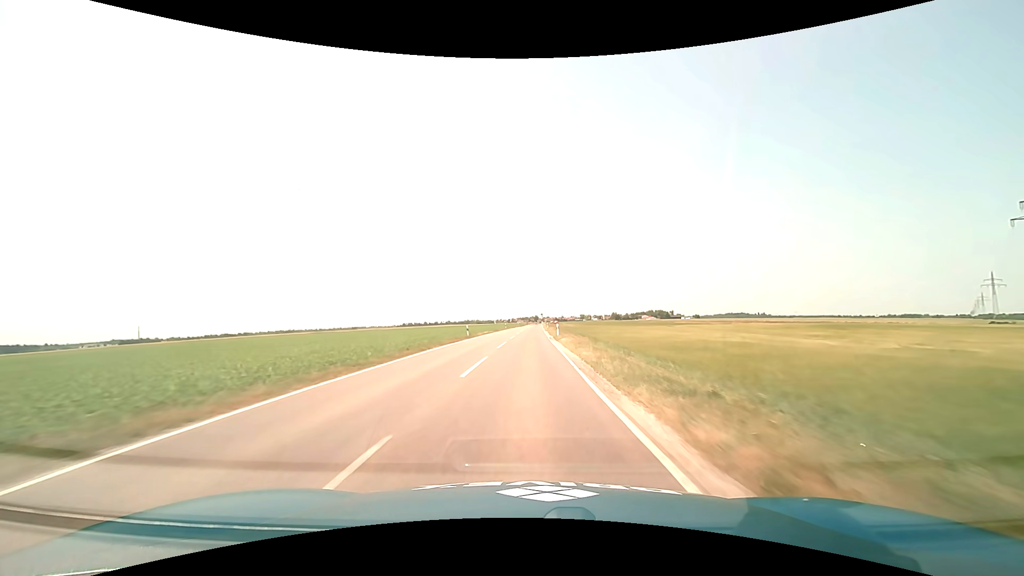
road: tertiary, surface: asphalt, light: Day
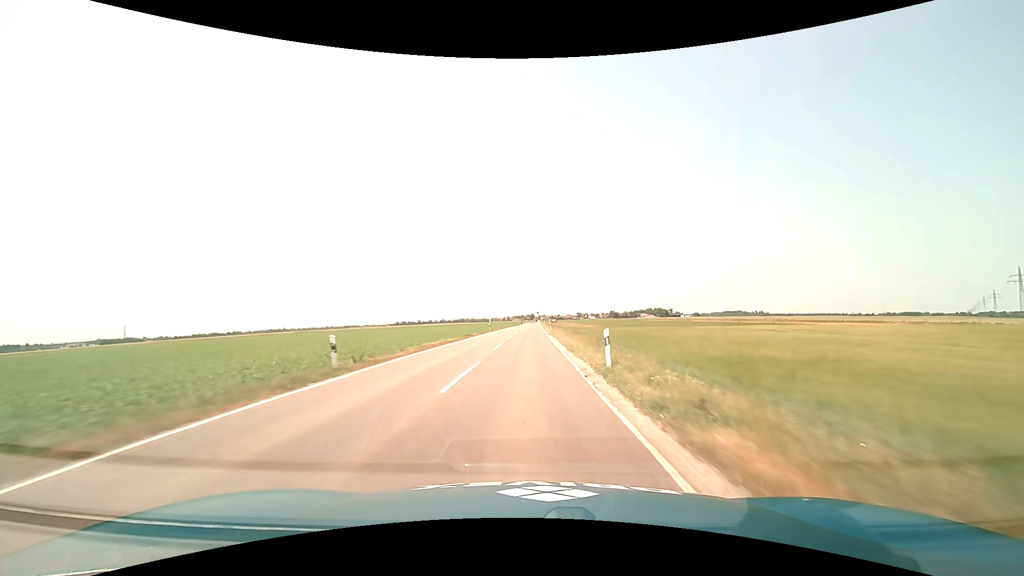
(+0.1, +27.8) m; 0°
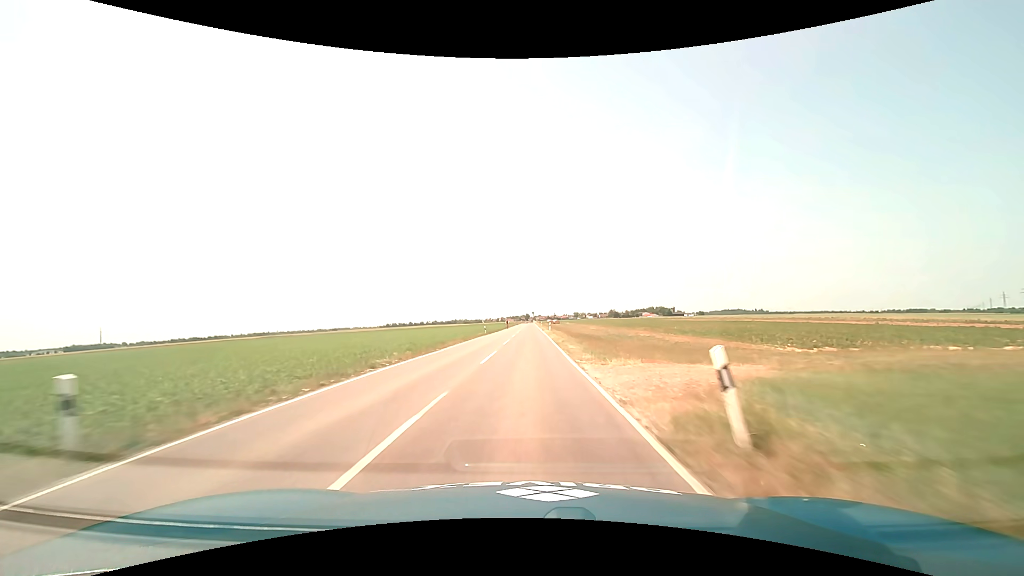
(+0.3, +55.8) m; 0°
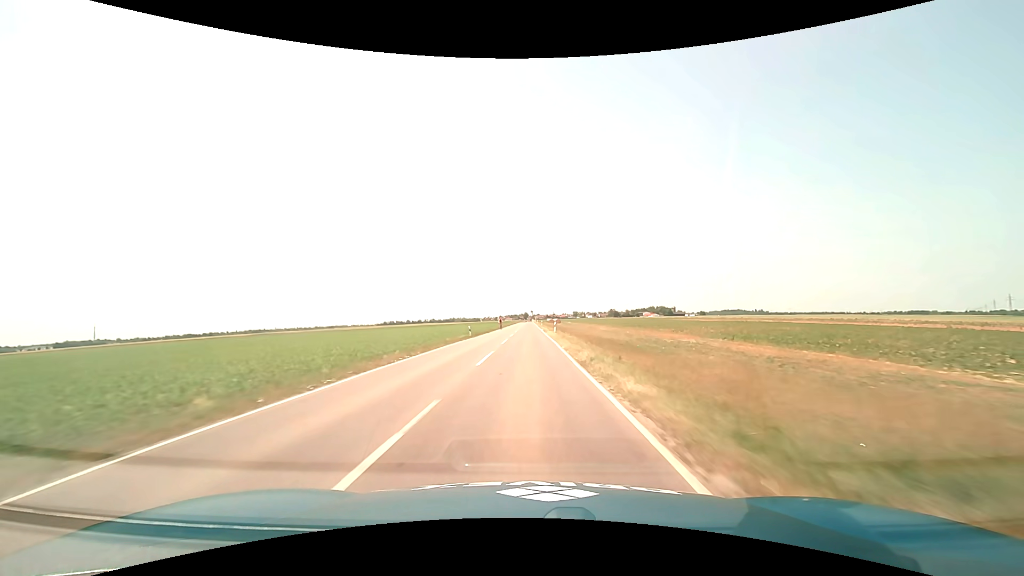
(0.0, +14.0) m; 0°
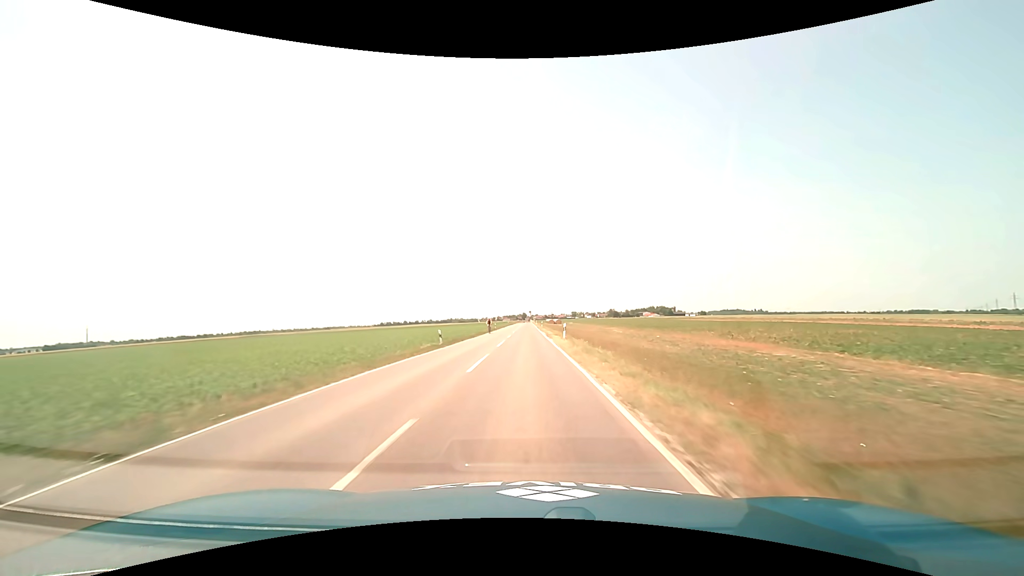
(0.0, +14.0) m; 0°
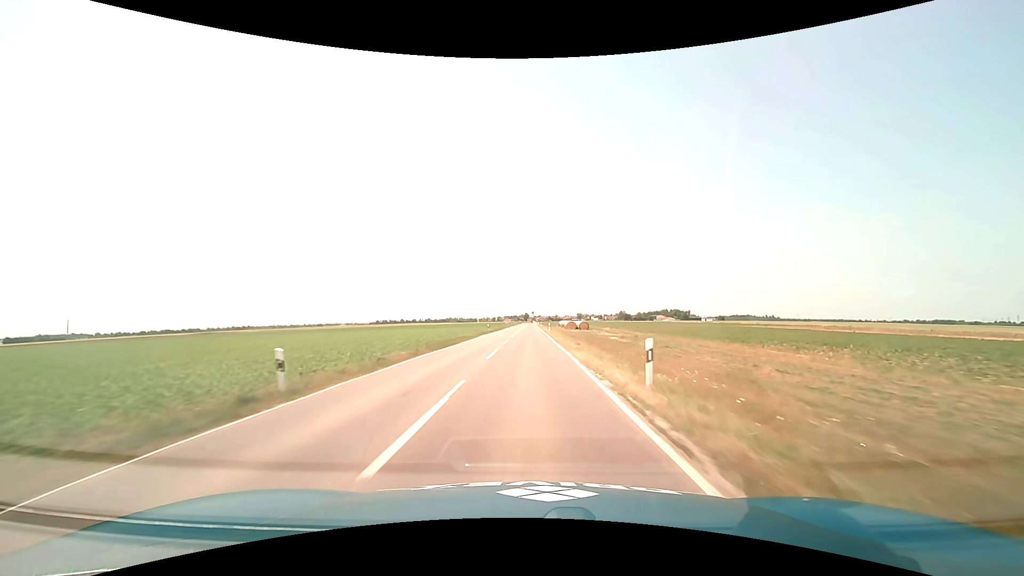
(-0.5, +70.5) m; -1°
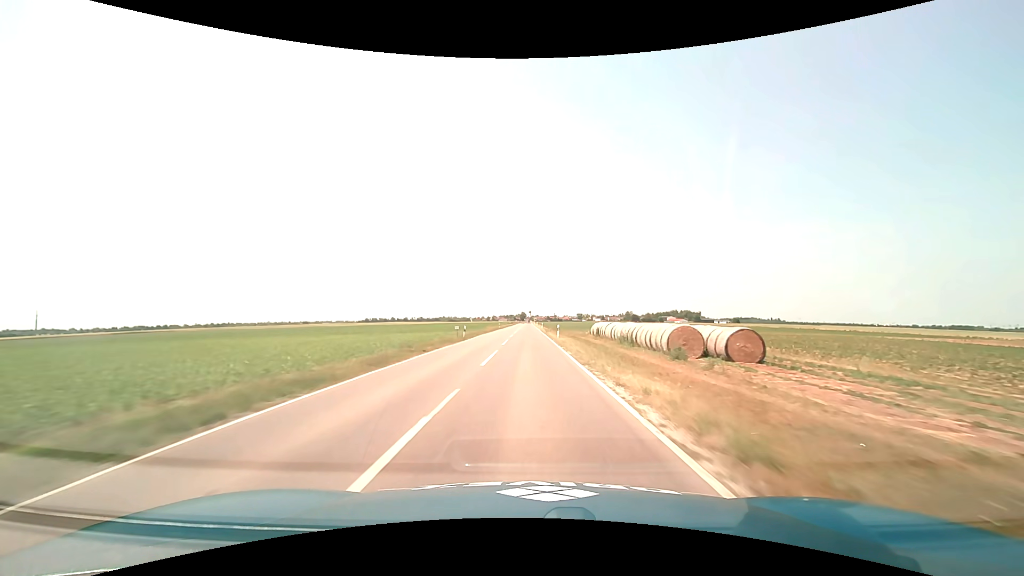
(+0.2, +71.9) m; 0°
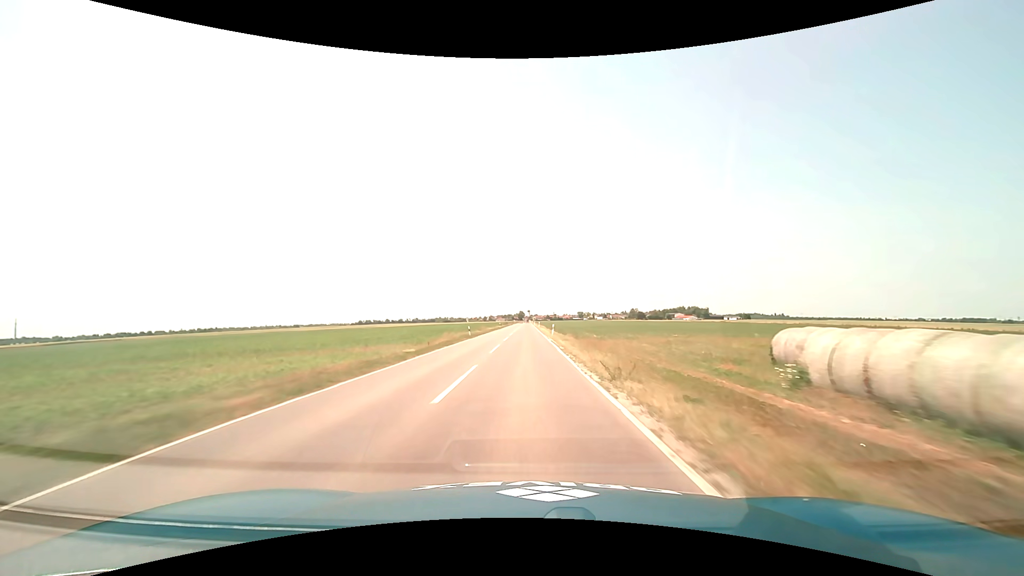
(+0.1, +43.4) m; 0°
(0, +10) (0, +20) (0, +30) (0, +40) (0, +50) (0, +60) (0, +70) (0, +80) (0, +90) (0, +100) m
